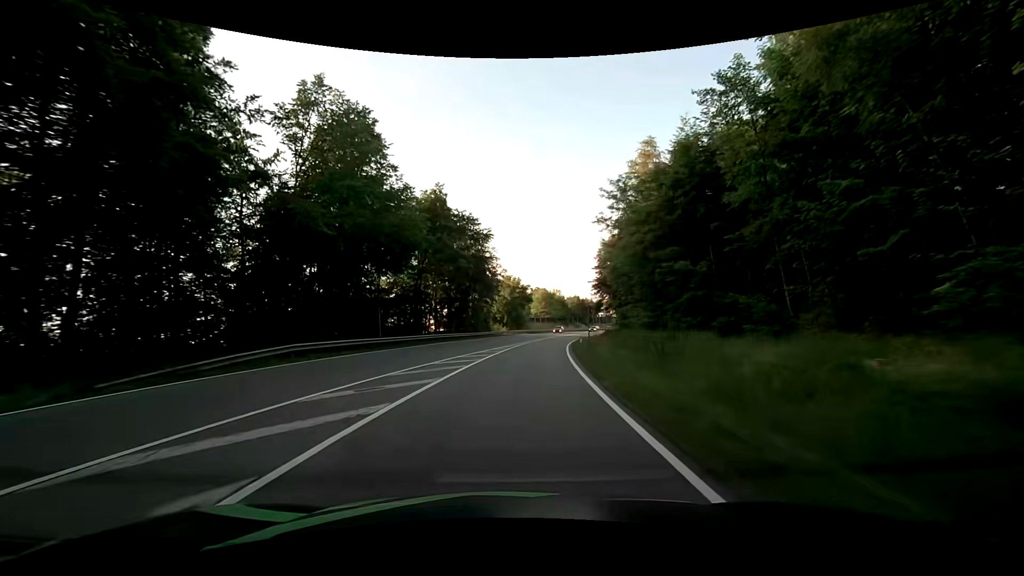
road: secondary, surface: asphalt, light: Day
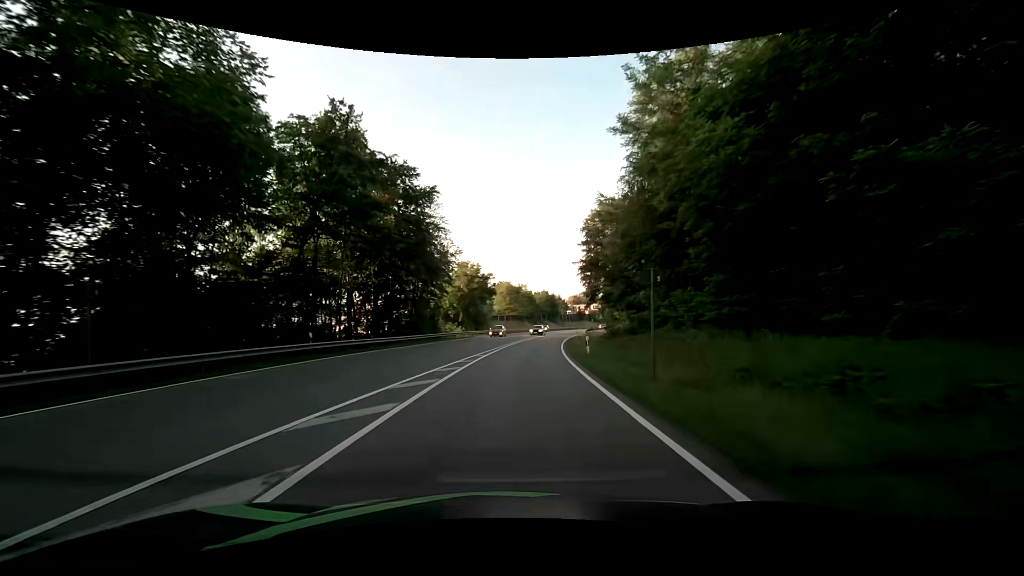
(+0.8, +20.7) m; +5°
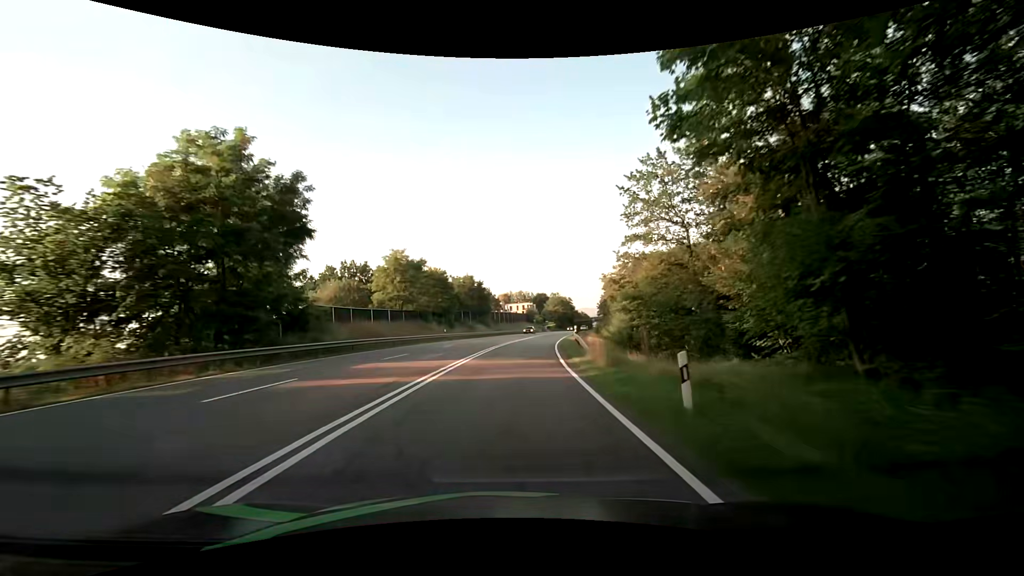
(+4.2, +52.1) m; +9°
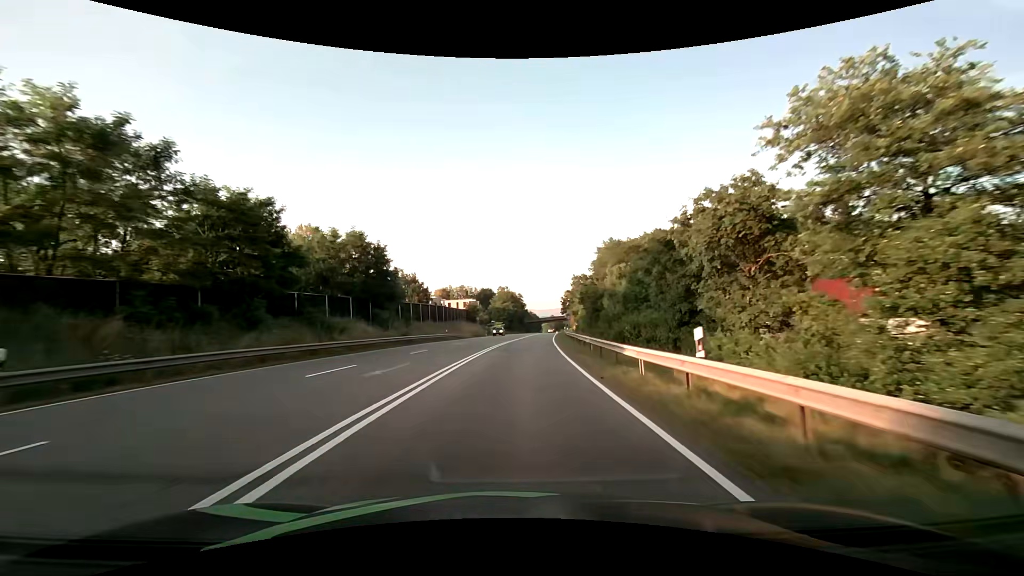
(+2.1, +43.2) m; +6°
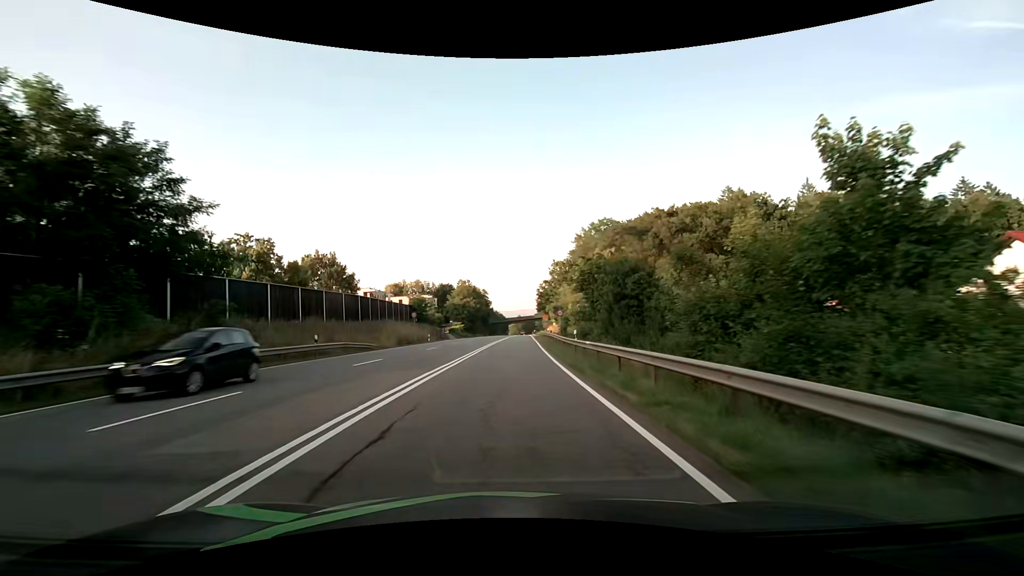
(+1.2, +30.5) m; +4°
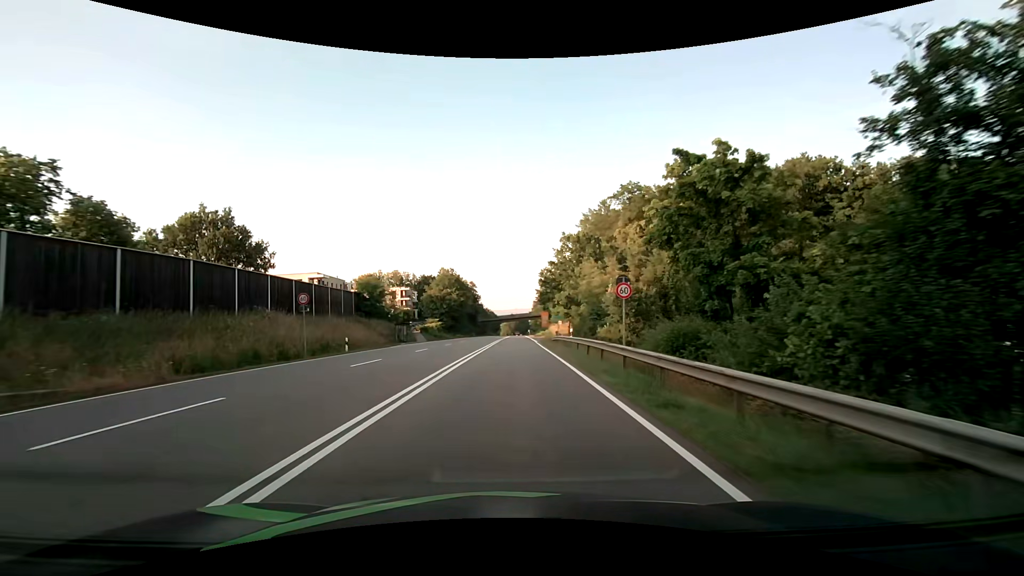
(+0.2, +27.8) m; +1°
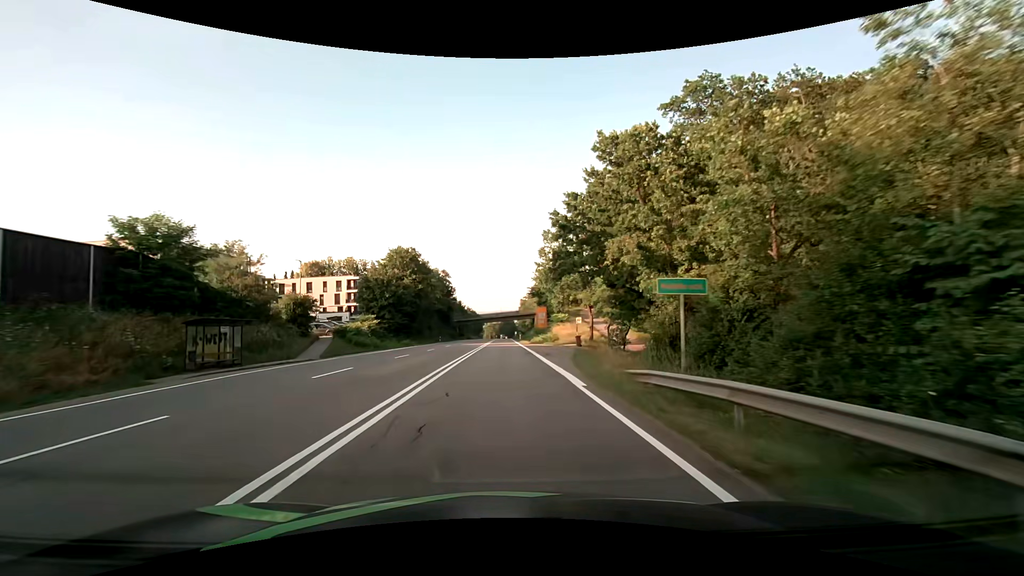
(+0.6, +36.7) m; +2°
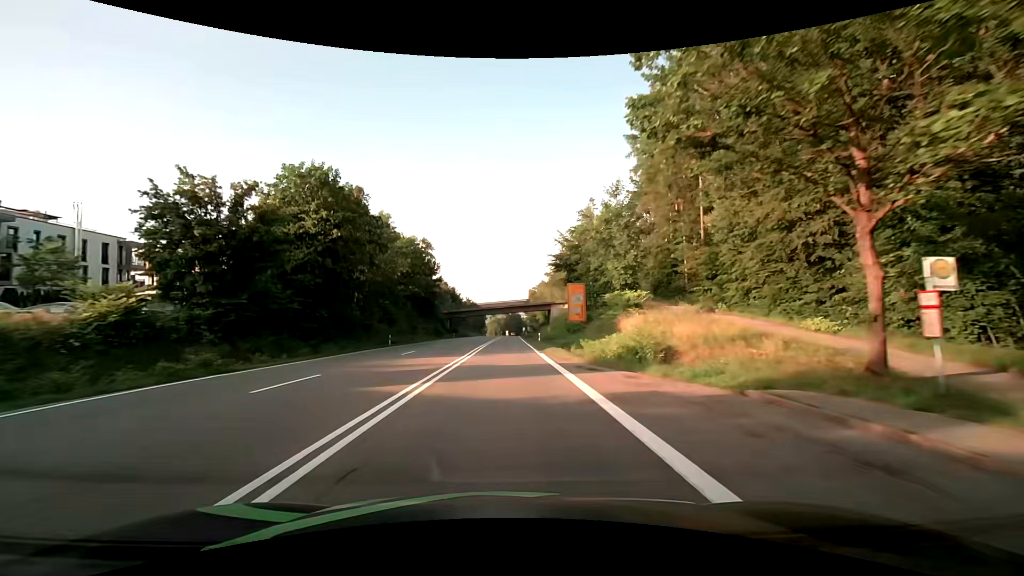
(-0.3, +39.3) m; -1°
(0, +10) (0, +20) (0, +30) (0, +40) (0, +50) (0, +60) (0, +70) (0, +80) (0, +90) (0, +100) m
